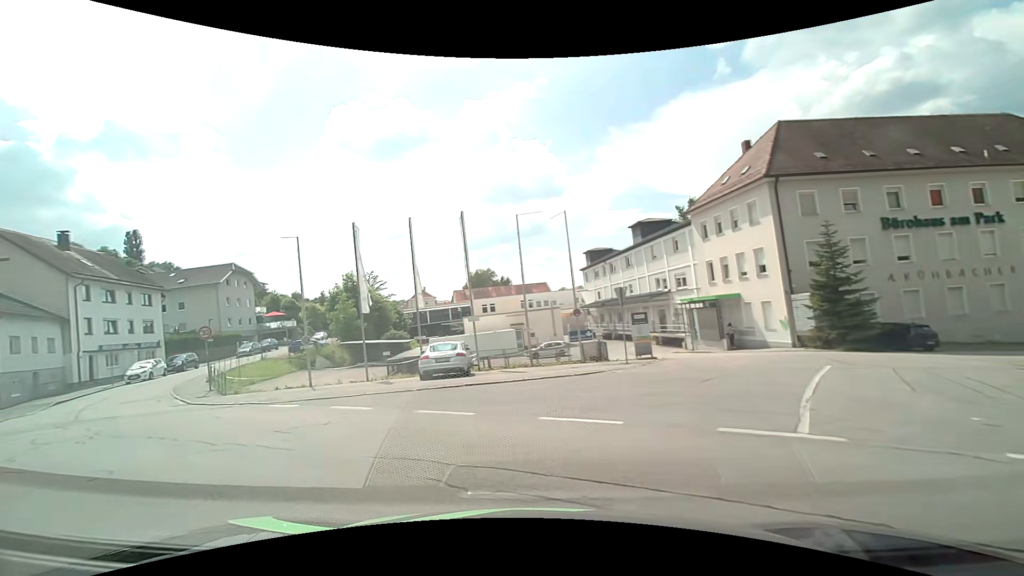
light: Day
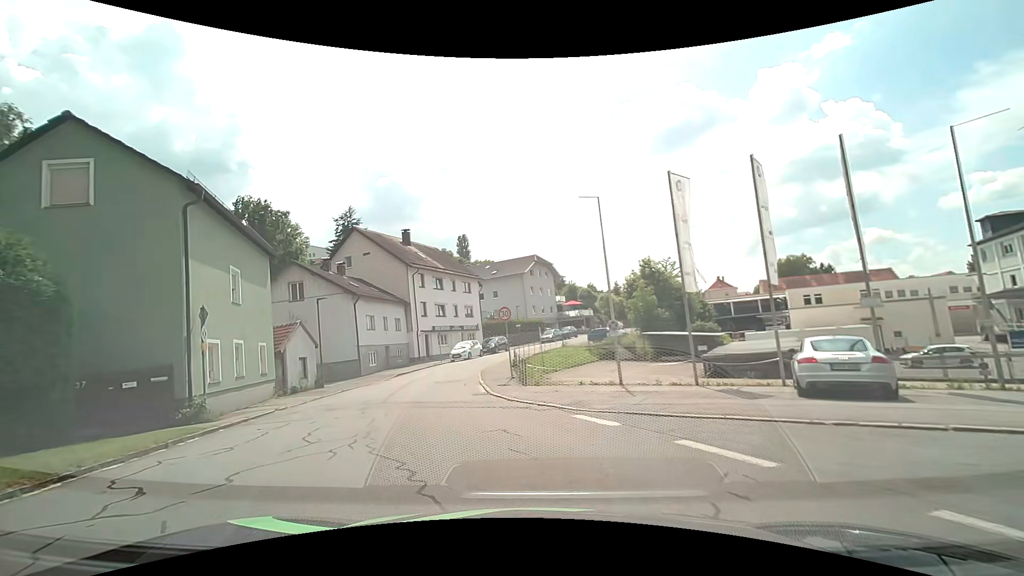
(-1.9, +5.8) m; -33°
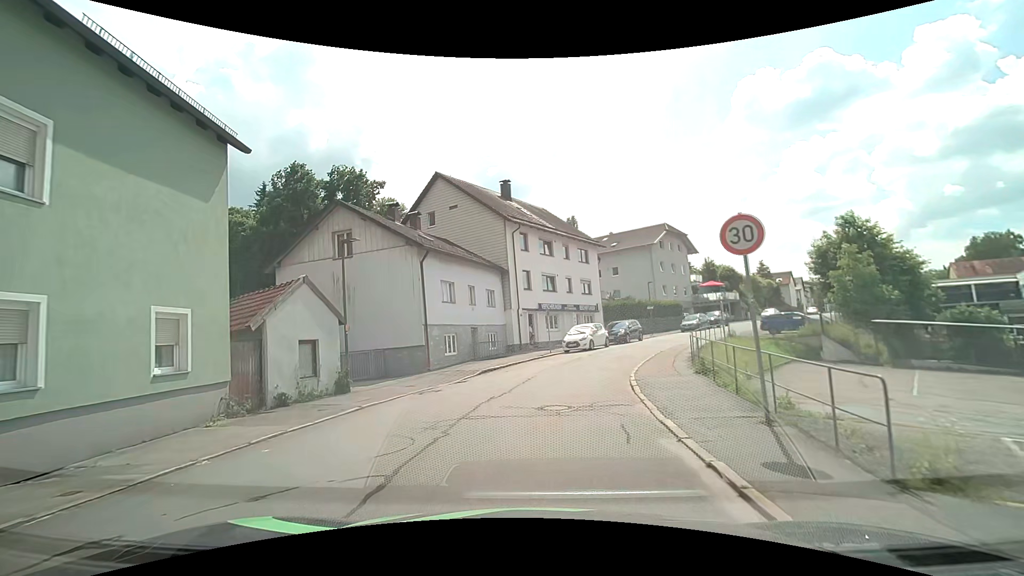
(-2.2, +13.1) m; -13°
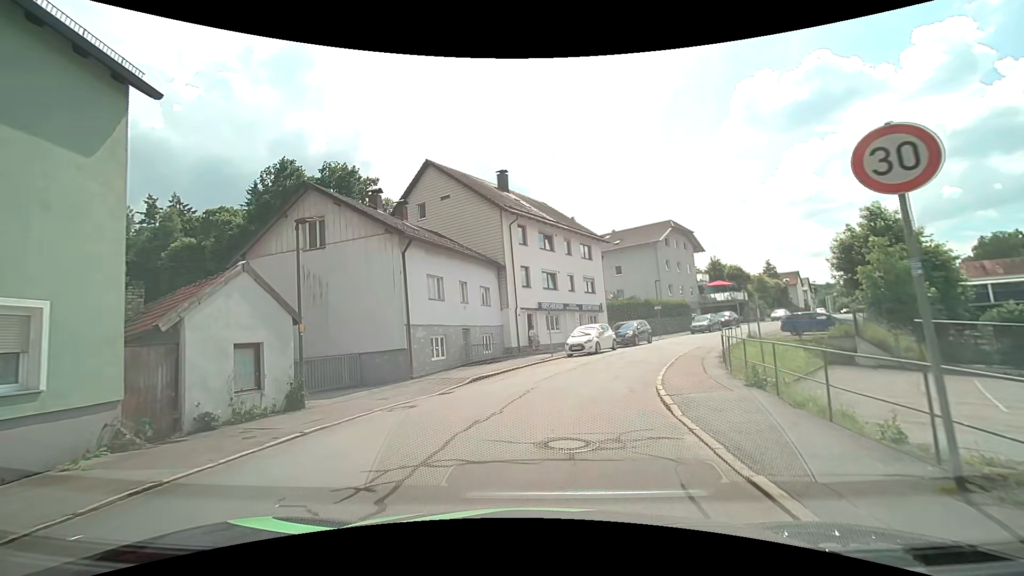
(0.0, +3.1) m; +1°
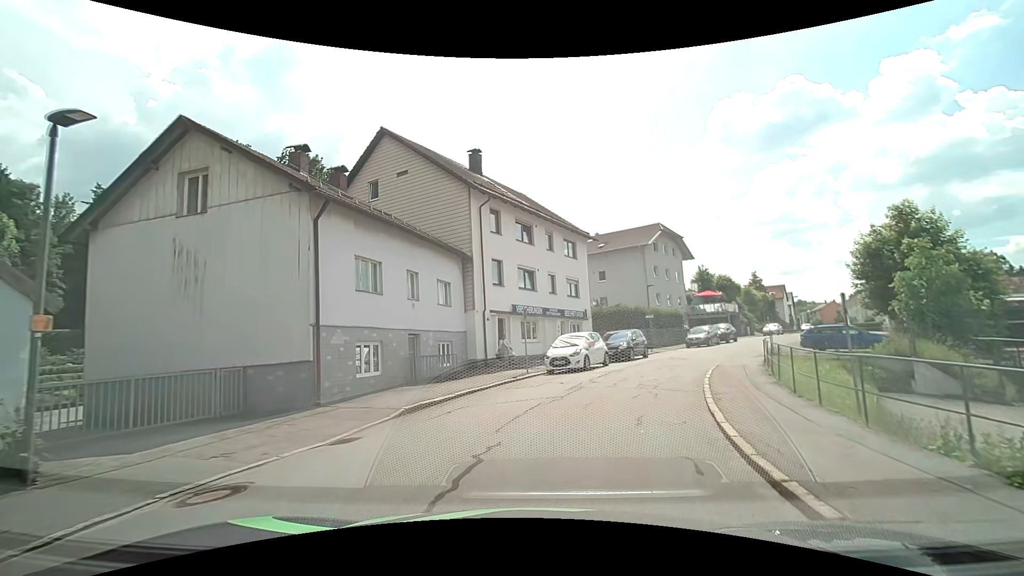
(0.0, +6.1) m; +1°
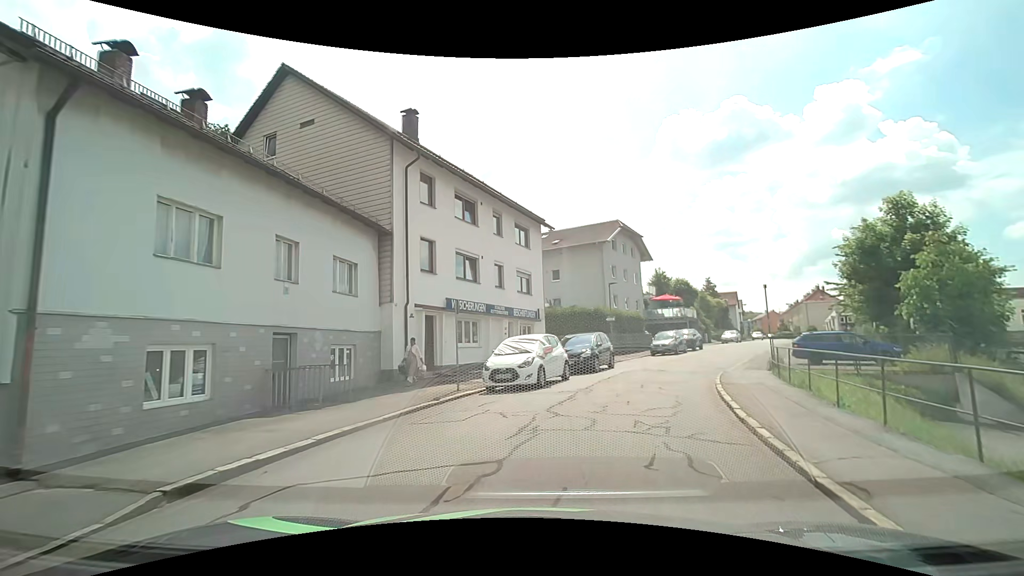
(+0.4, +5.9) m; +7°
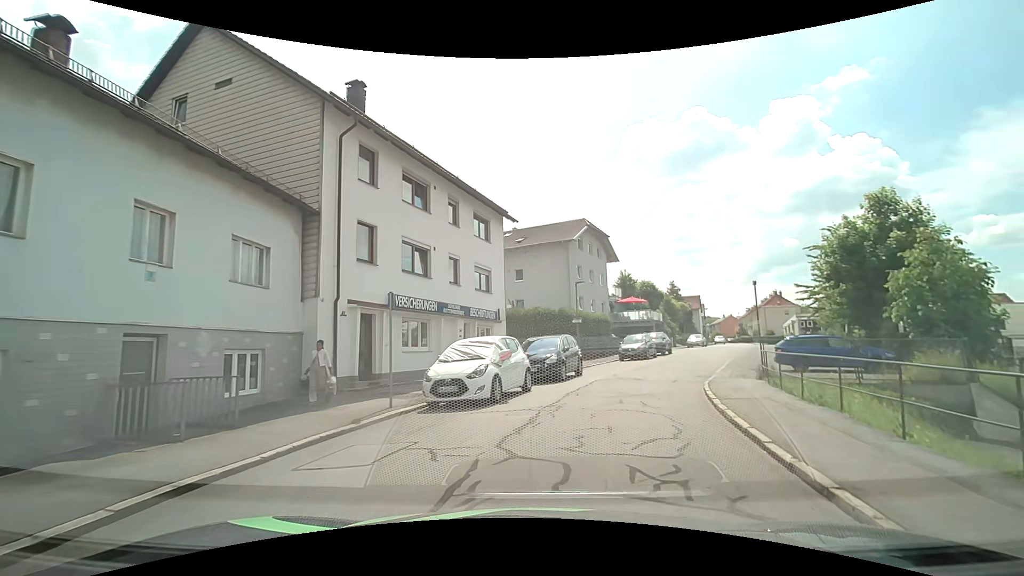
(+0.1, +2.9) m; +4°
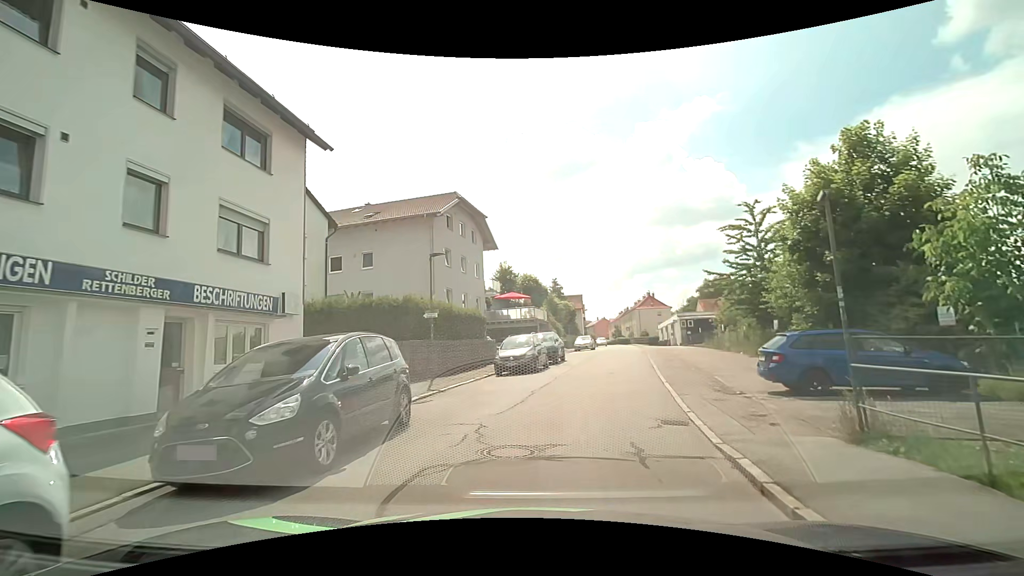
(+1.6, +11.2) m; +14°
(+1, +10) (+3, +20) (+5, +30) (+7, +39) (+10, +49) (+12, +59) (+14, +69) (+15, +78) (+17, +88) (+19, +98) m
